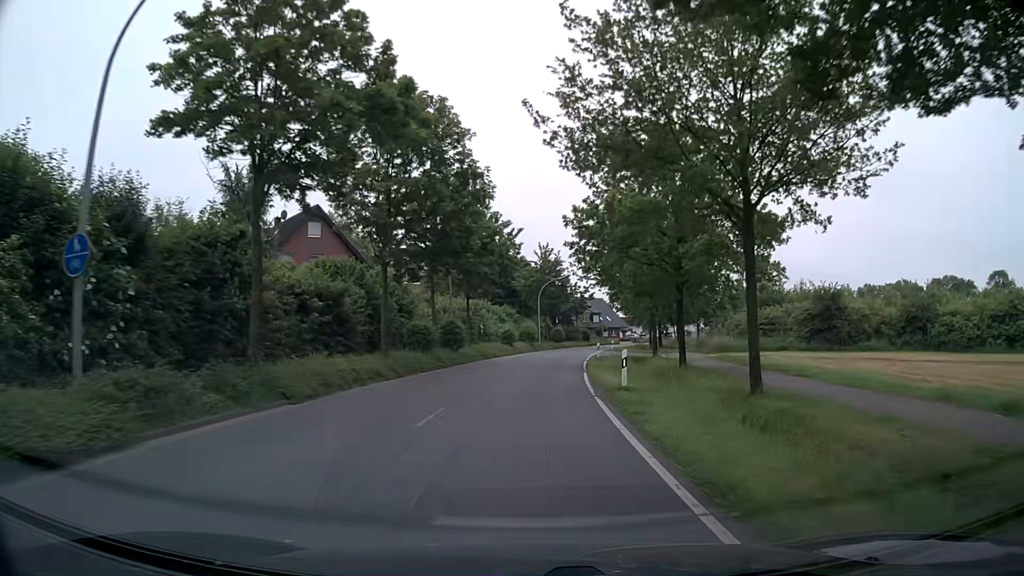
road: secondary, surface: asphalt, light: Day
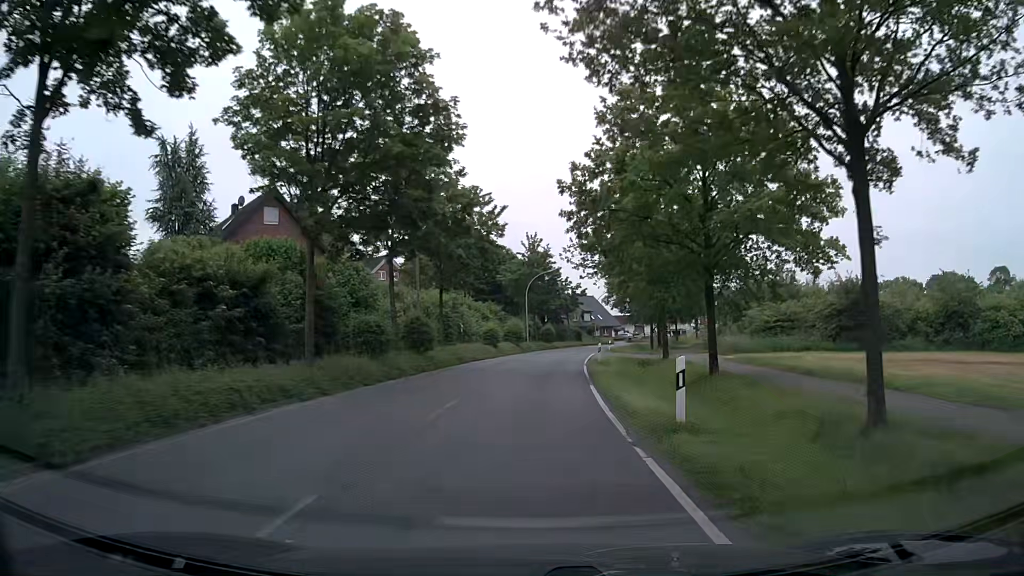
(+0.1, +7.6) m; +1°
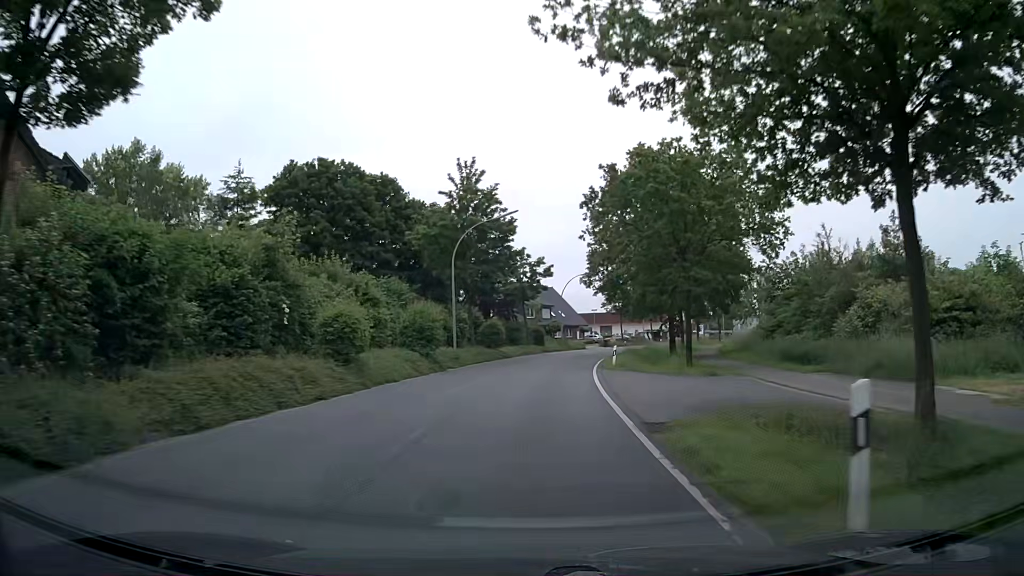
(+0.9, +30.3) m; +5°
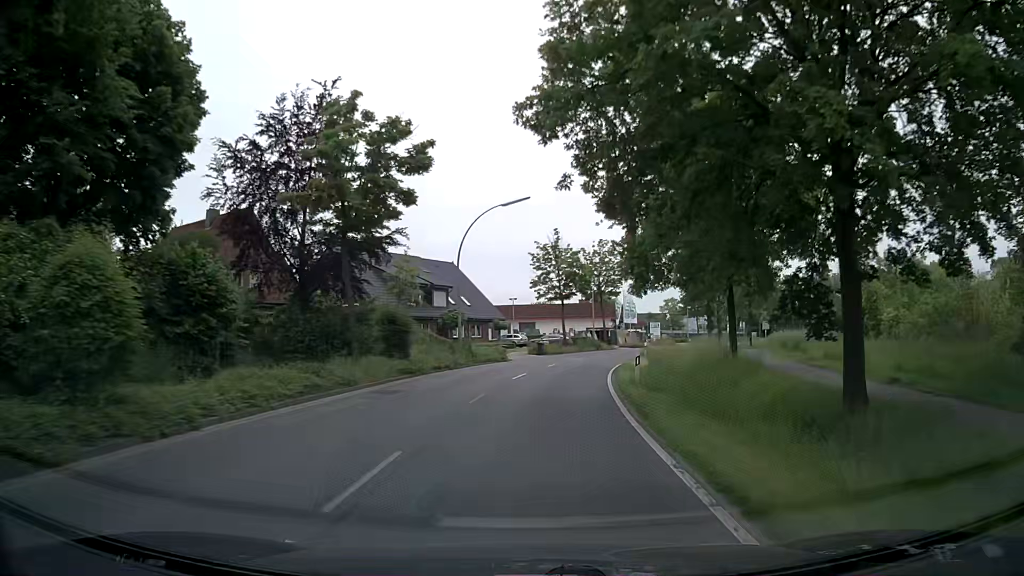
(+2.0, +37.4) m; +7°
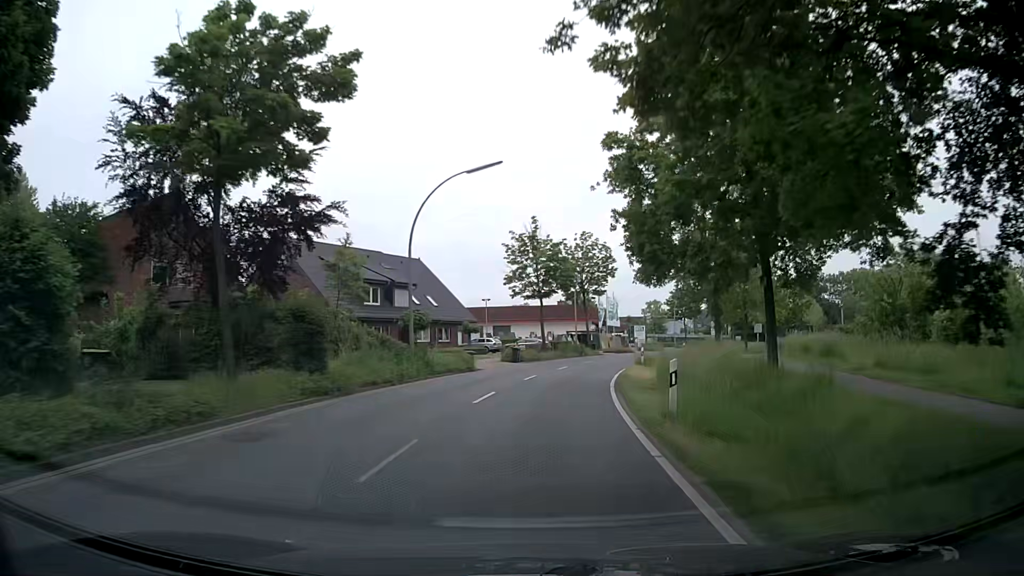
(+0.1, +7.5) m; +2°
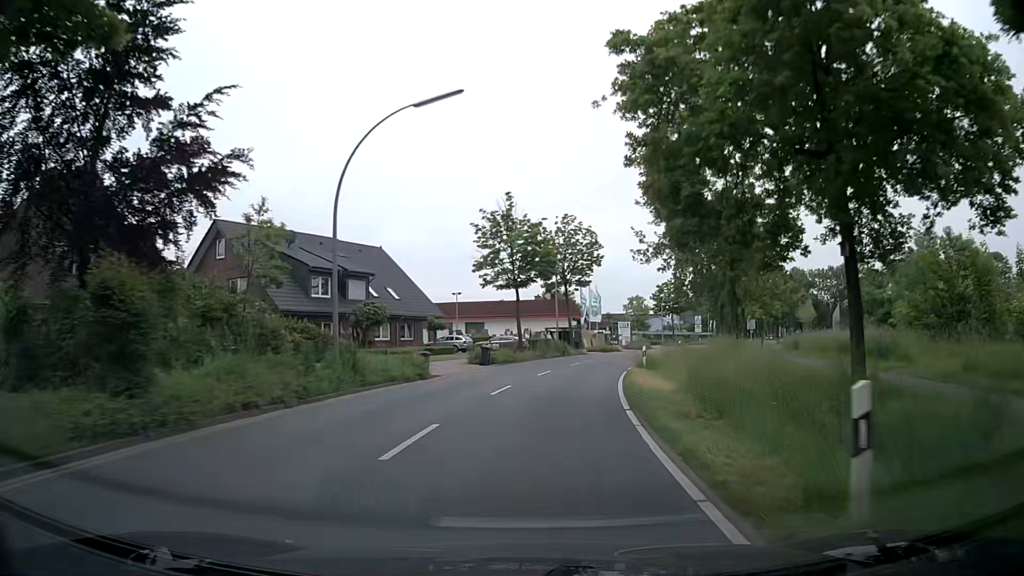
(+0.1, +7.5) m; +2°
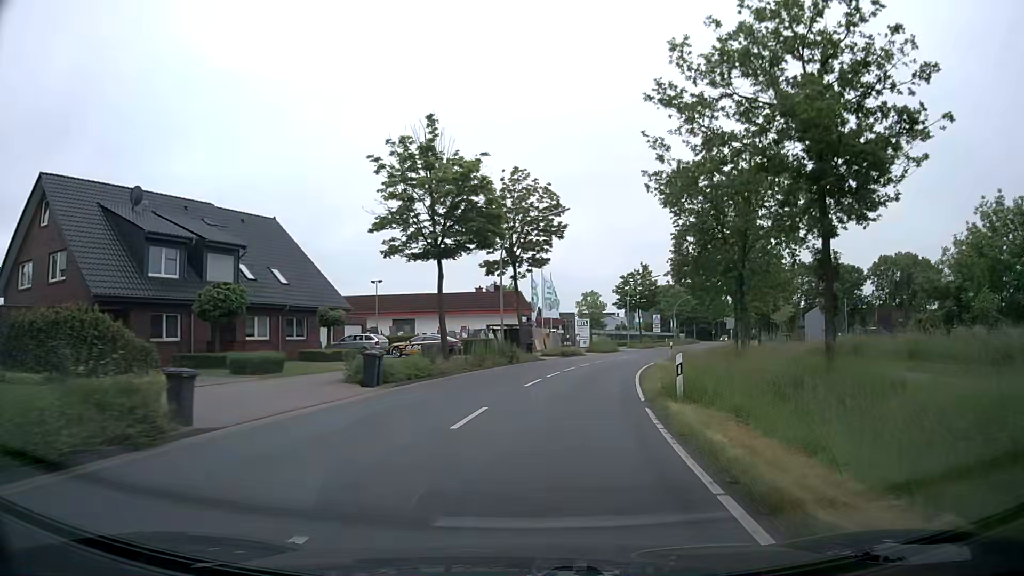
(+0.5, +14.9) m; +4°
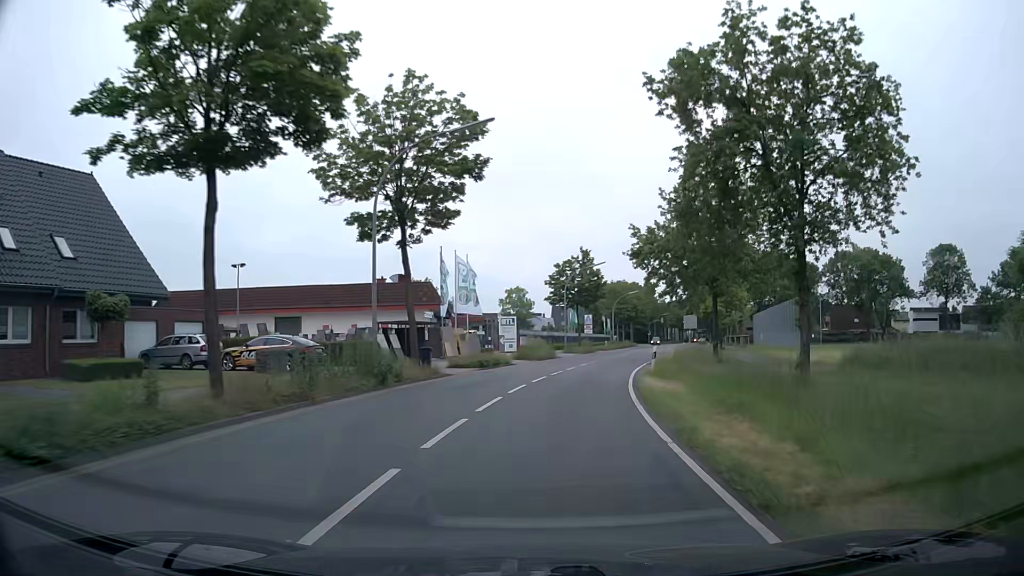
(+1.0, +14.9) m; +7°
(0, +10) (+1, +20) (+3, +30) (+5, +40) (+7, +49) (+10, +59) (+12, +69) (+14, +79) (+17, +88) (+19, +98) m
